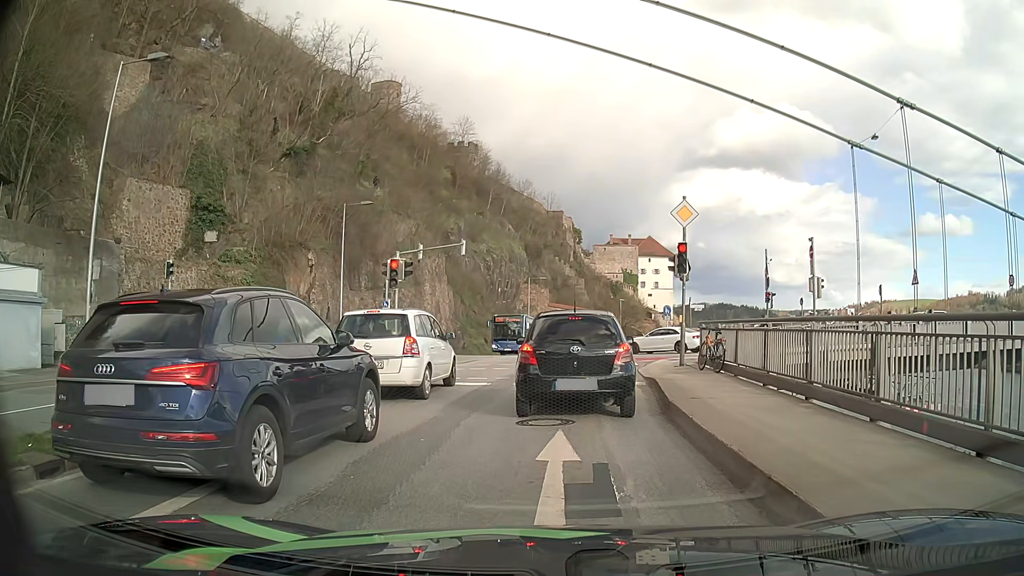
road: primary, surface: asphalt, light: Day
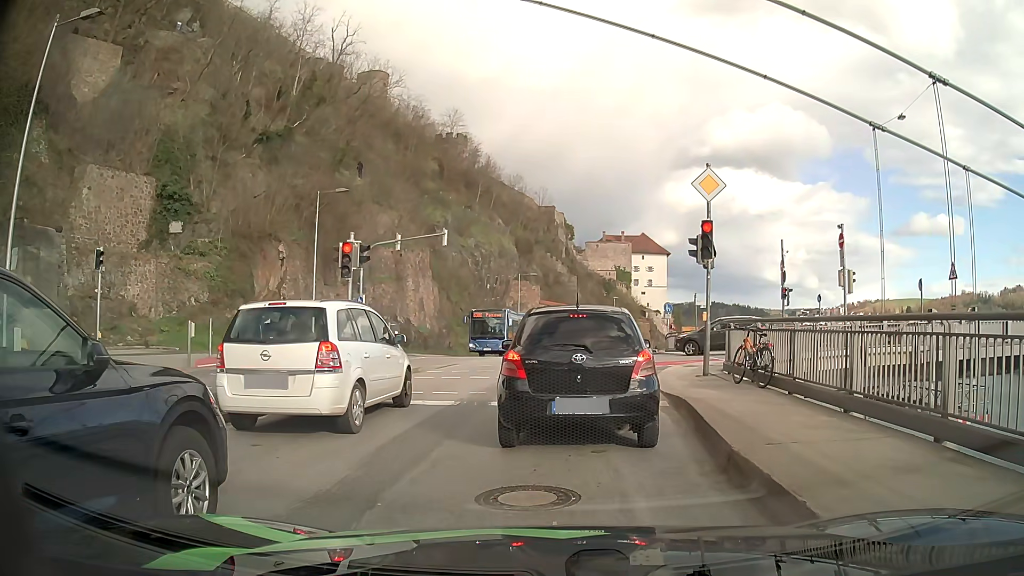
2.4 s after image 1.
(+0.1, +3.9) m; 0°
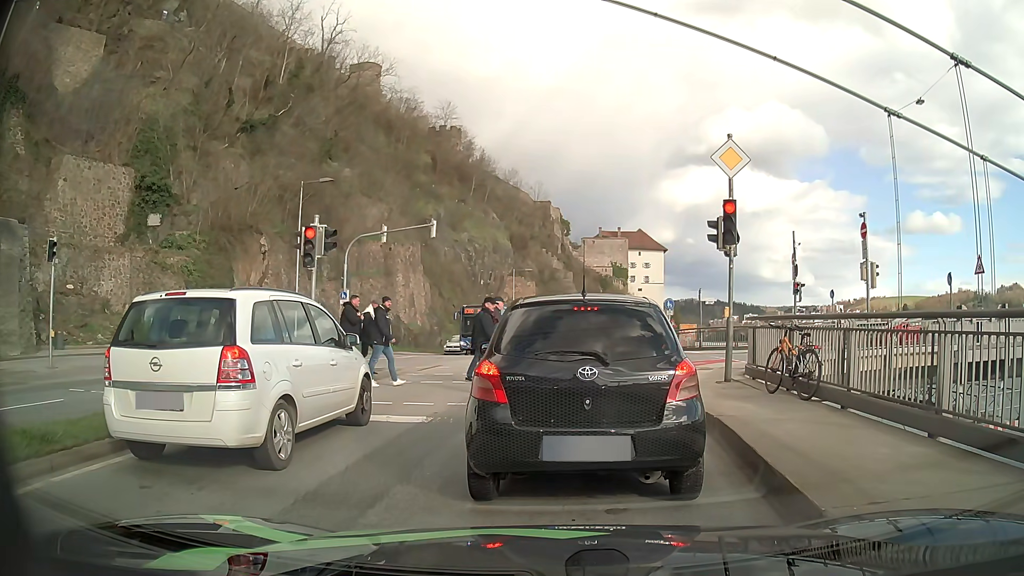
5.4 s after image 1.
(0.0, +2.2) m; 0°
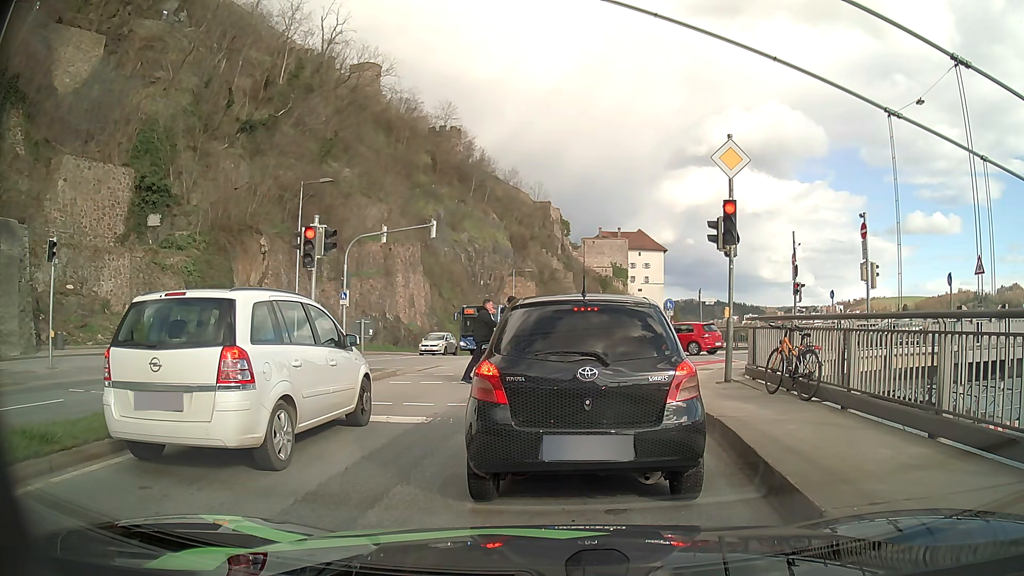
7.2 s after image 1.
(0.0, +0.1) m; 0°
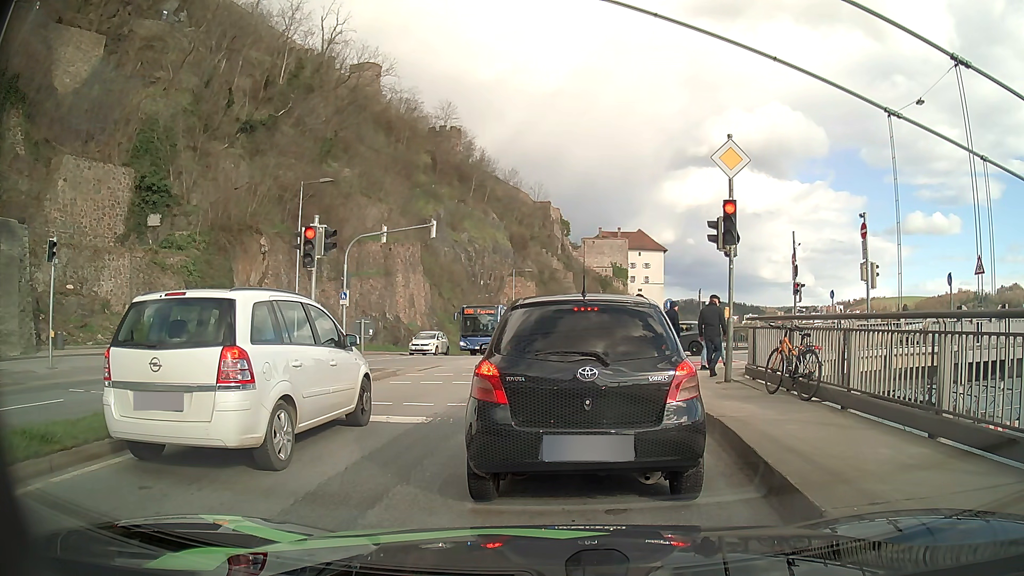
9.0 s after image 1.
(0.0, 0.0) m; 0°
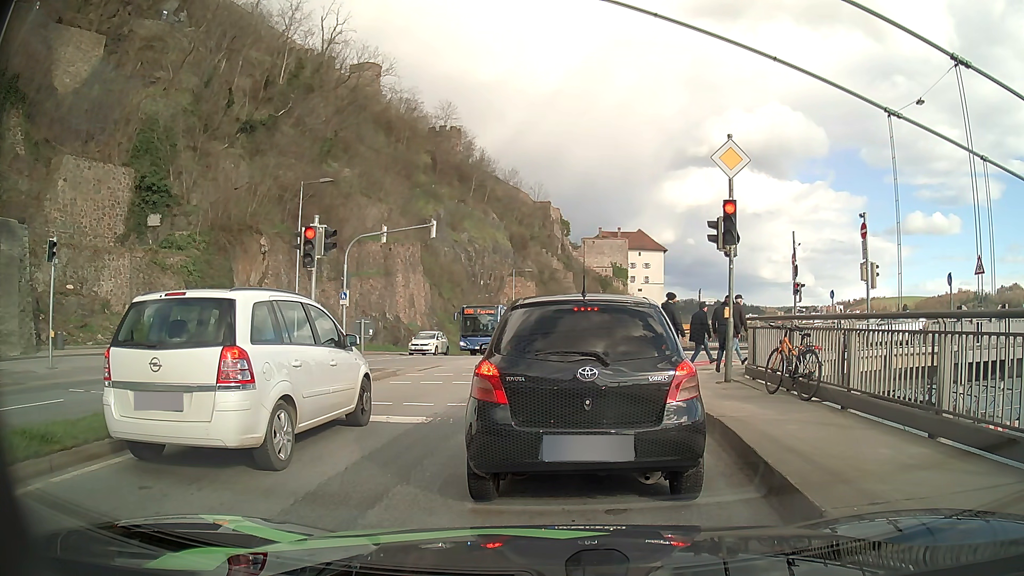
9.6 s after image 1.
(0.0, 0.0) m; 0°
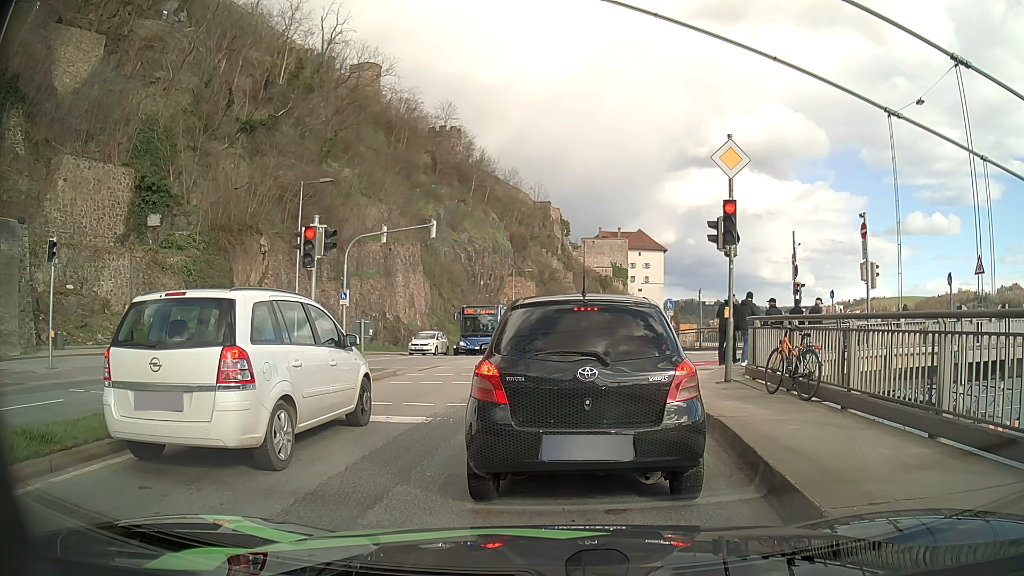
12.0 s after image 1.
(0.0, 0.0) m; 0°
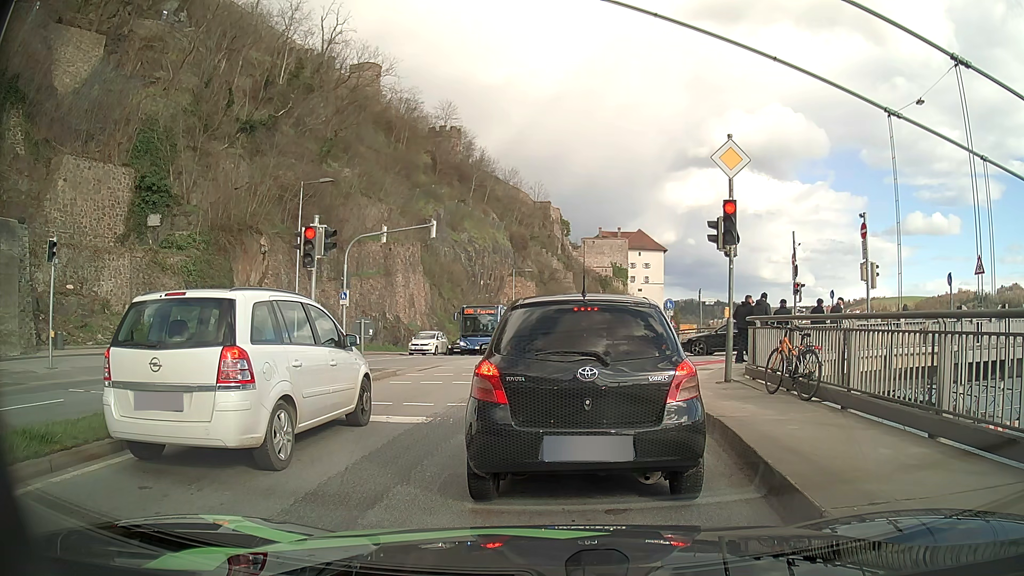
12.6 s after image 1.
(0.0, 0.0) m; 0°
(+1, +10) (+2, +20) (+3, +30) (+4, +40) (+6, +50) (+9, +59) (+12, +69) (+14, +78) (+17, +88) (+20, +98) m
